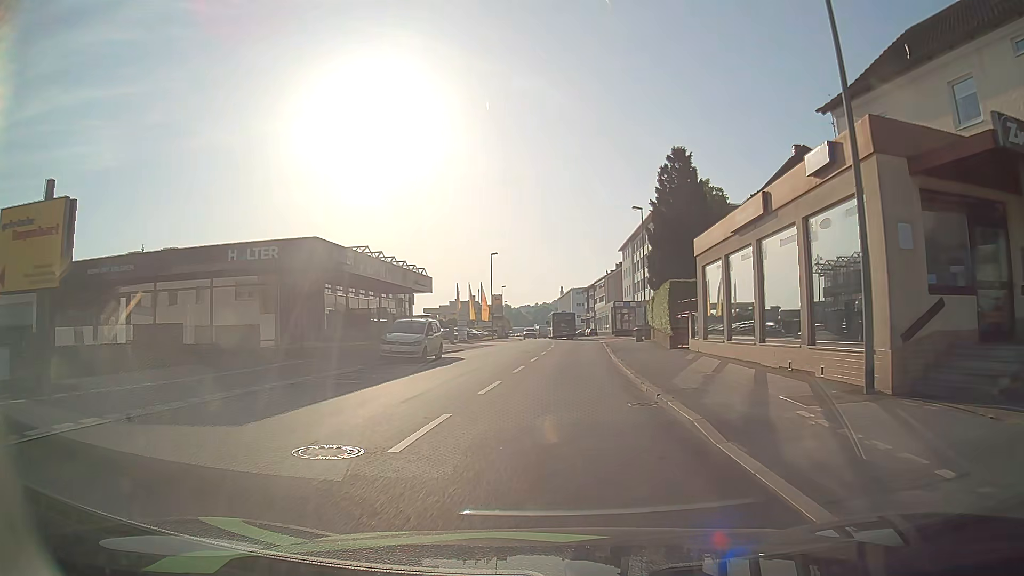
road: tertiary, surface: asphalt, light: Day
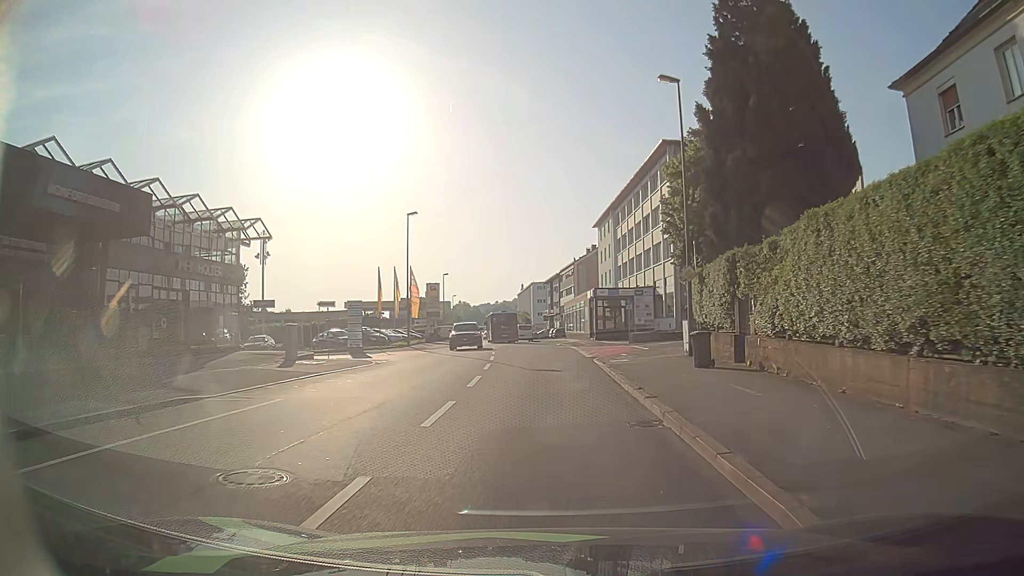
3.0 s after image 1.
(+1.0, +28.1) m; +4°
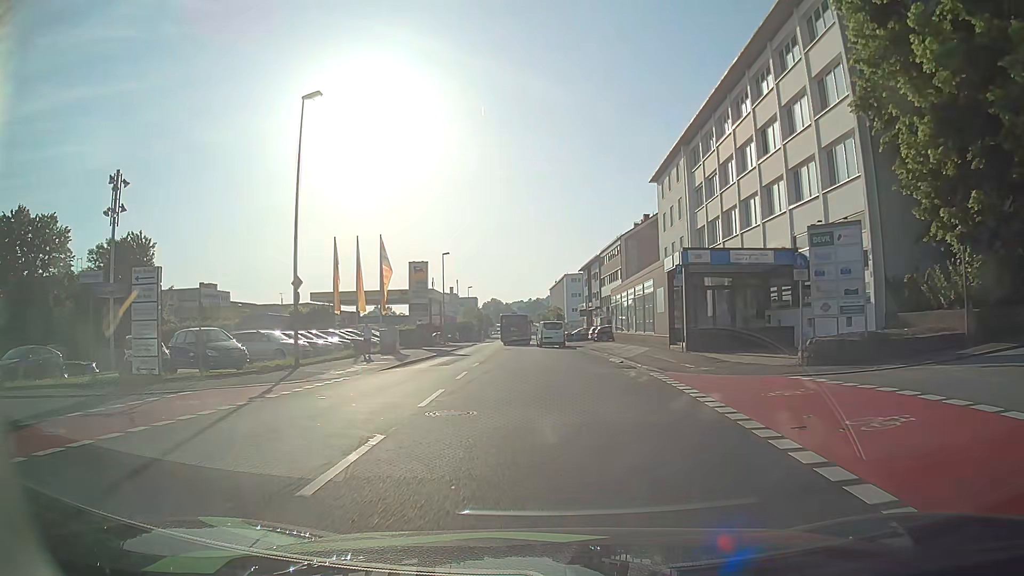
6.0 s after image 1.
(-0.5, +27.9) m; -3°
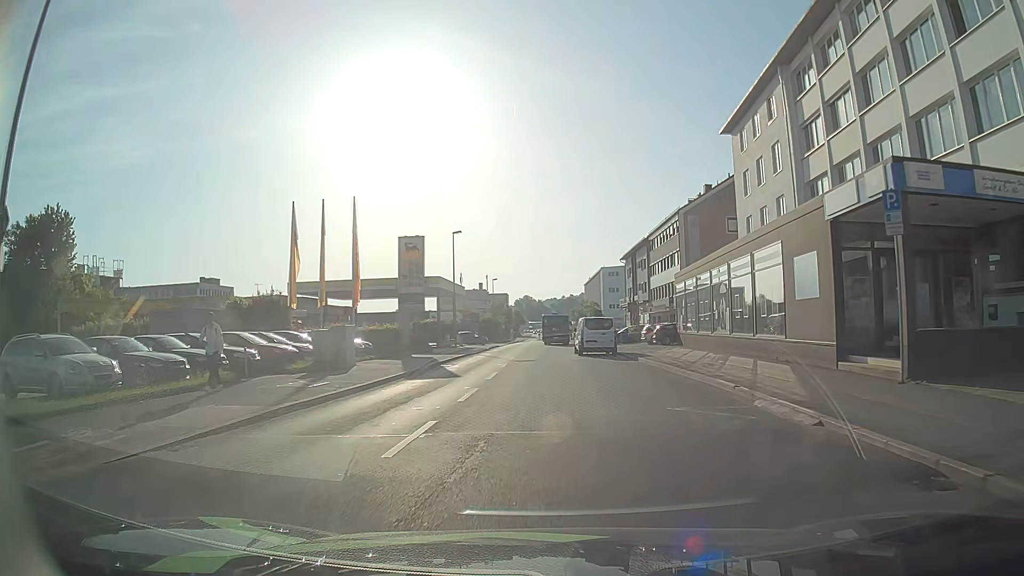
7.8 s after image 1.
(-0.4, +16.3) m; -2°
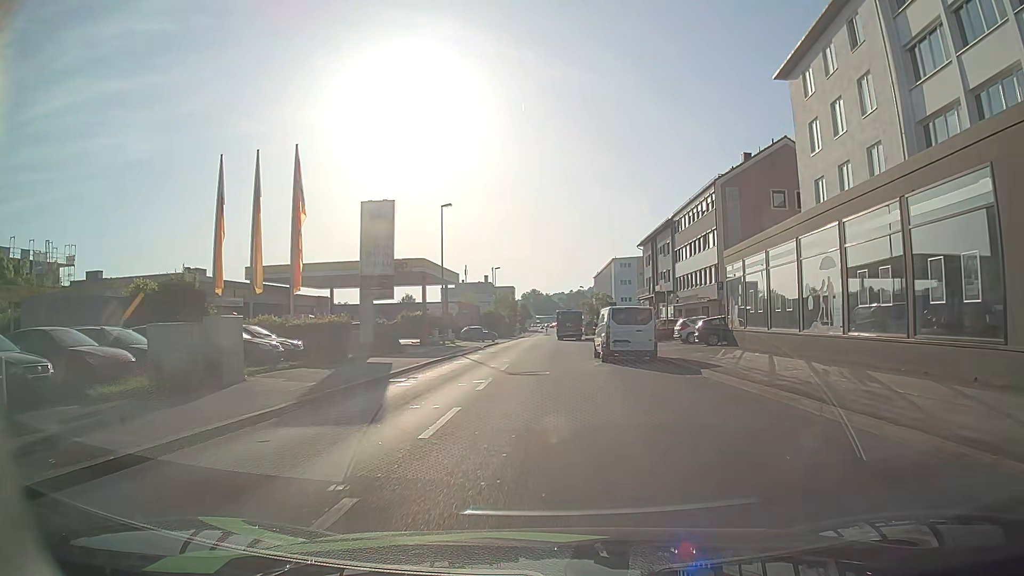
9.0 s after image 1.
(-0.1, +10.8) m; -2°
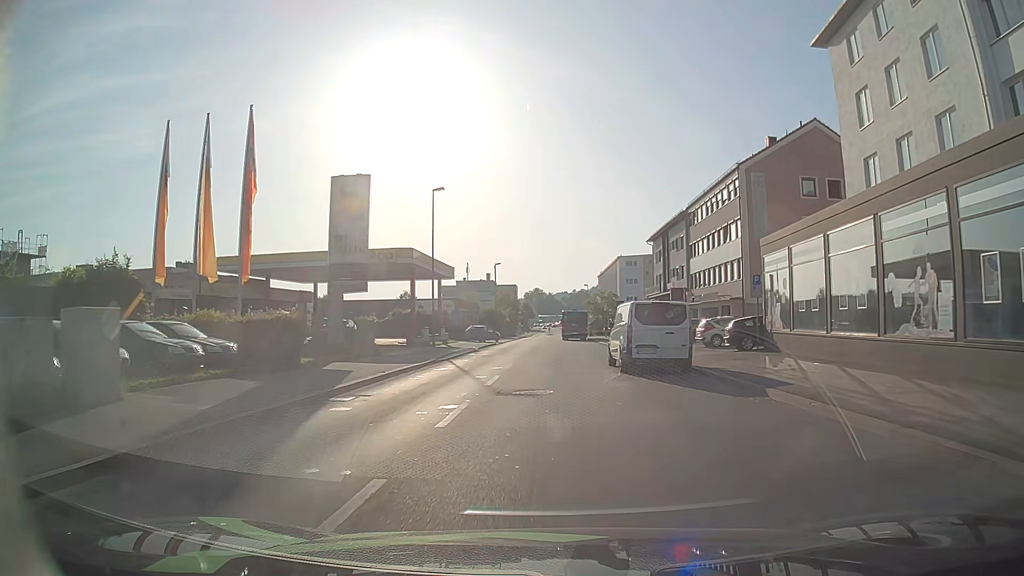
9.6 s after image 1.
(0.0, +5.5) m; +1°
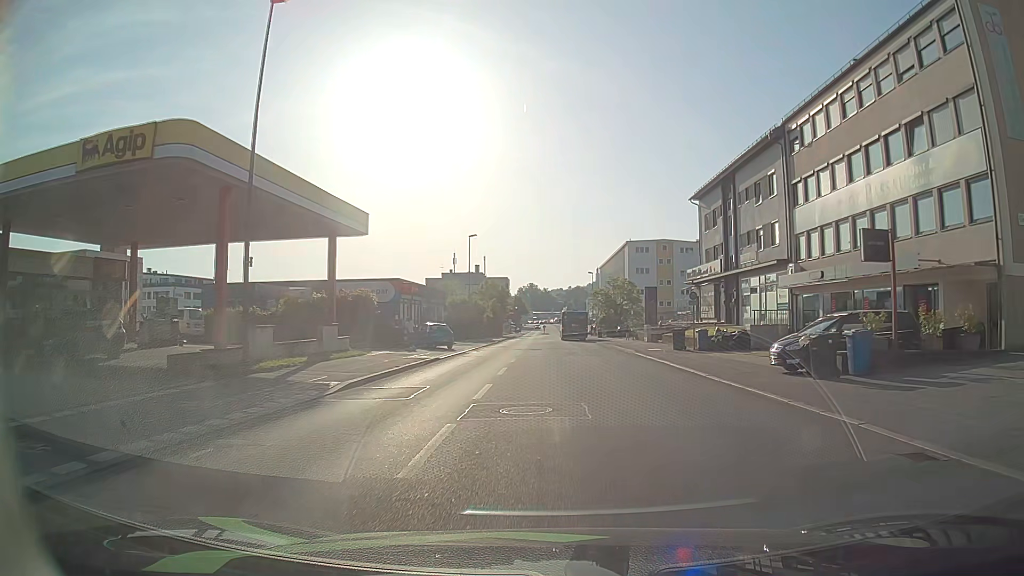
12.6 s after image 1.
(-0.1, +27.4) m; -1°
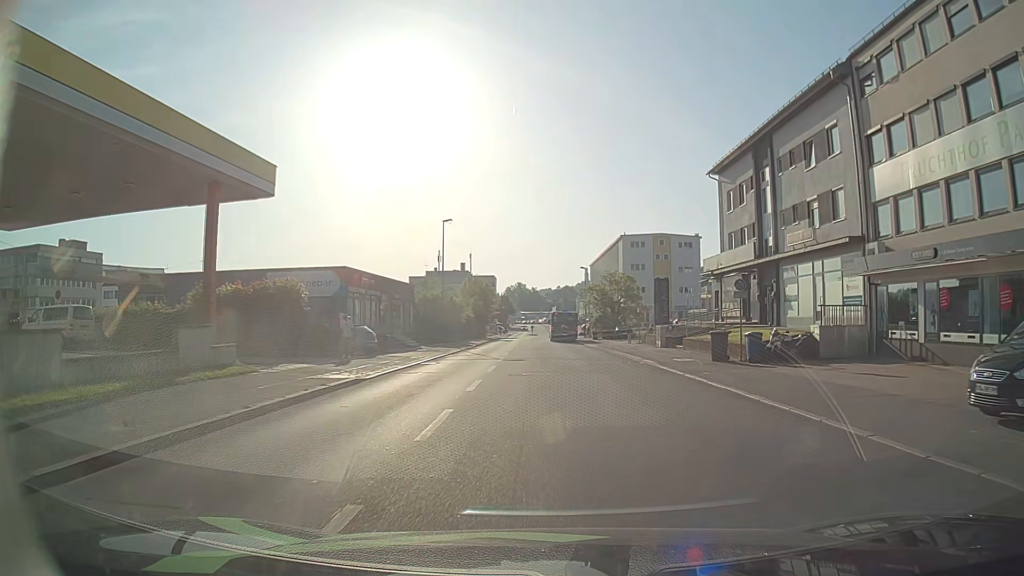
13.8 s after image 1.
(+0.3, +10.0) m; +2°
(0, +10) (+1, +20) (+1, +30) (+1, +40) (+1, +50) (+1, +60) (0, +70) (0, +80) (-1, +90) (-1, +100) m
